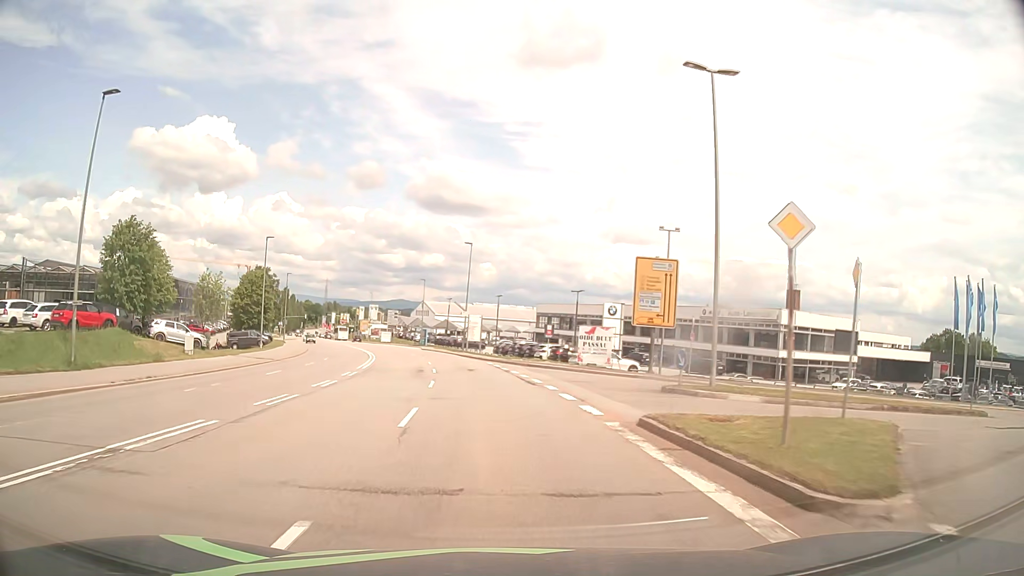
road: secondary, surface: asphalt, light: Day
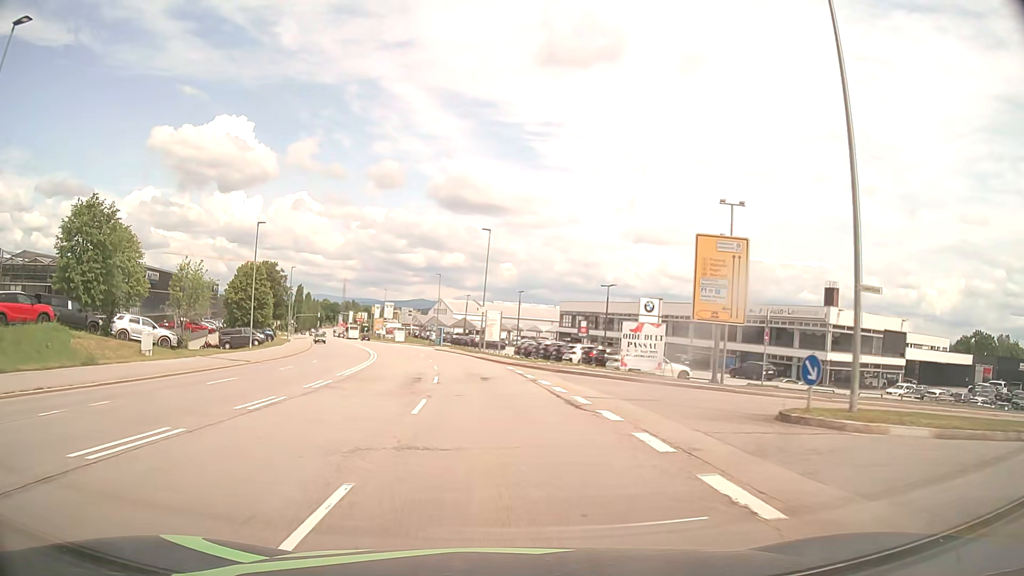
(-0.1, +7.6) m; -2°
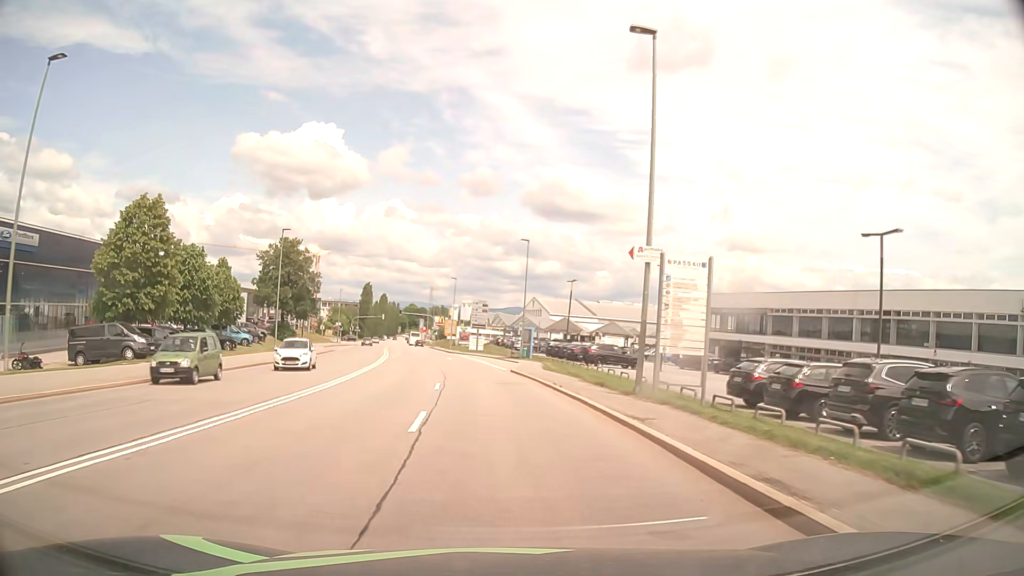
(-2.7, +38.0) m; -8°
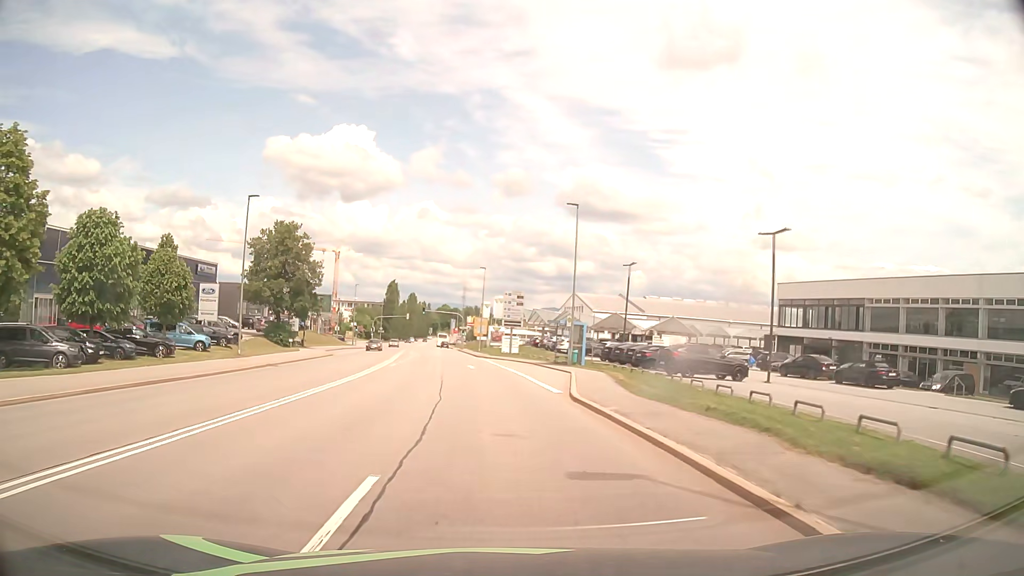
(-0.4, +15.2) m; -3°
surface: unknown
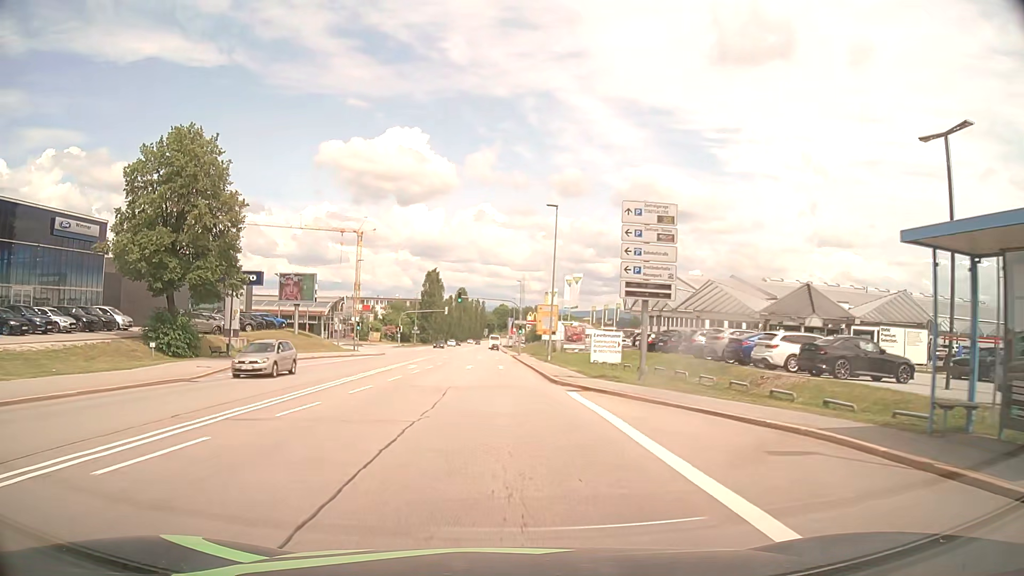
(-1.9, +38.2) m; -5°
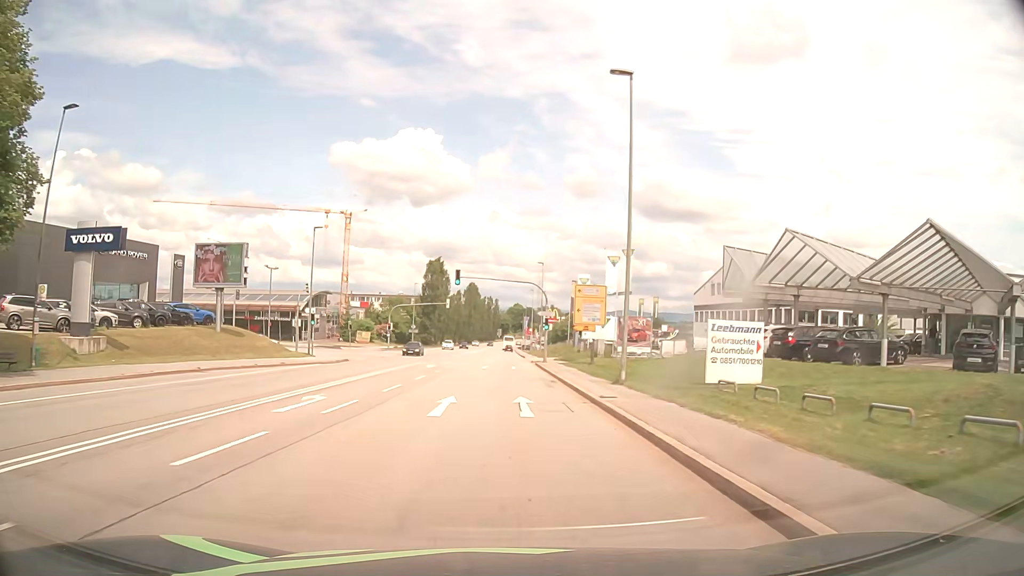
(-0.3, +23.0) m; -1°
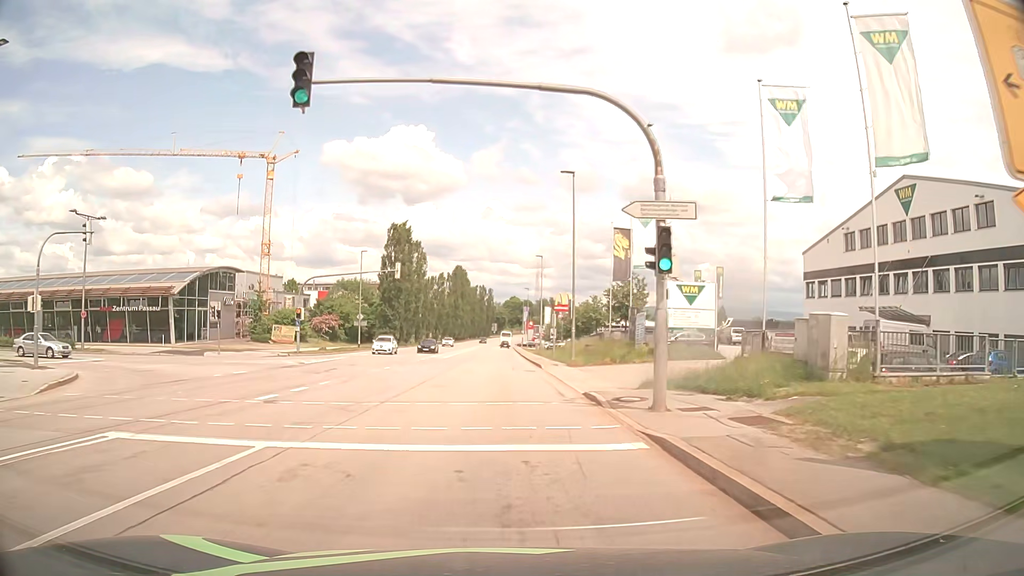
(-0.1, +38.3) m; 0°
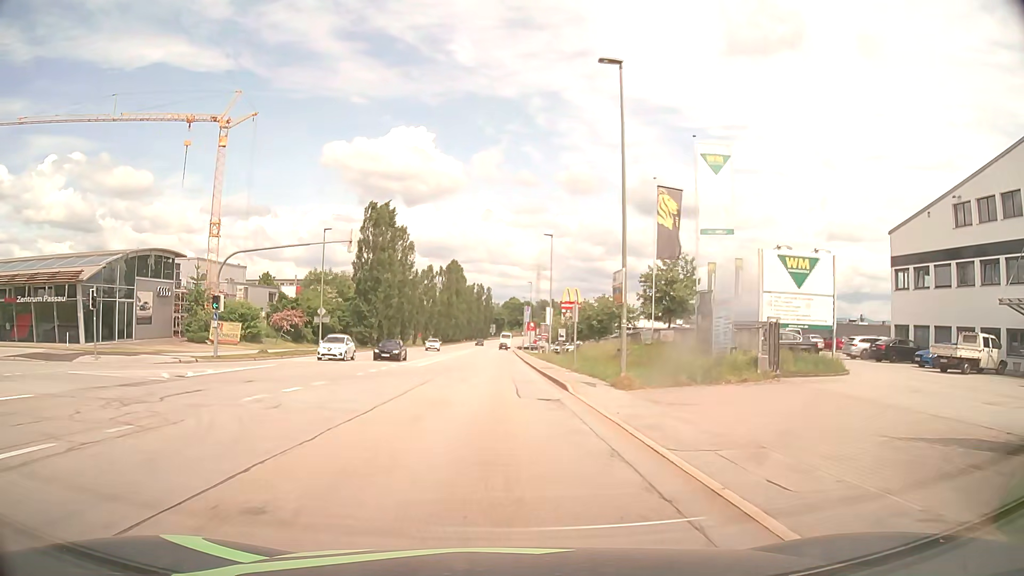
(0.0, +15.3) m; 0°
(0, +10) (0, +20) (0, +30) (0, +40) (0, +50) (0, +60) (0, +70) (0, +80) (0, +90) (0, +100) m
